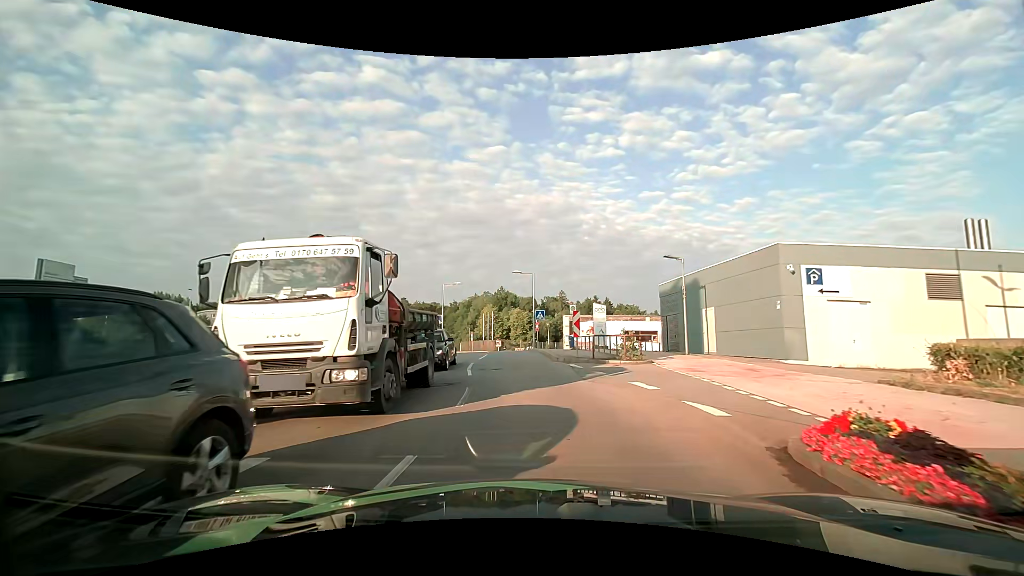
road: residential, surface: asphalt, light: Day
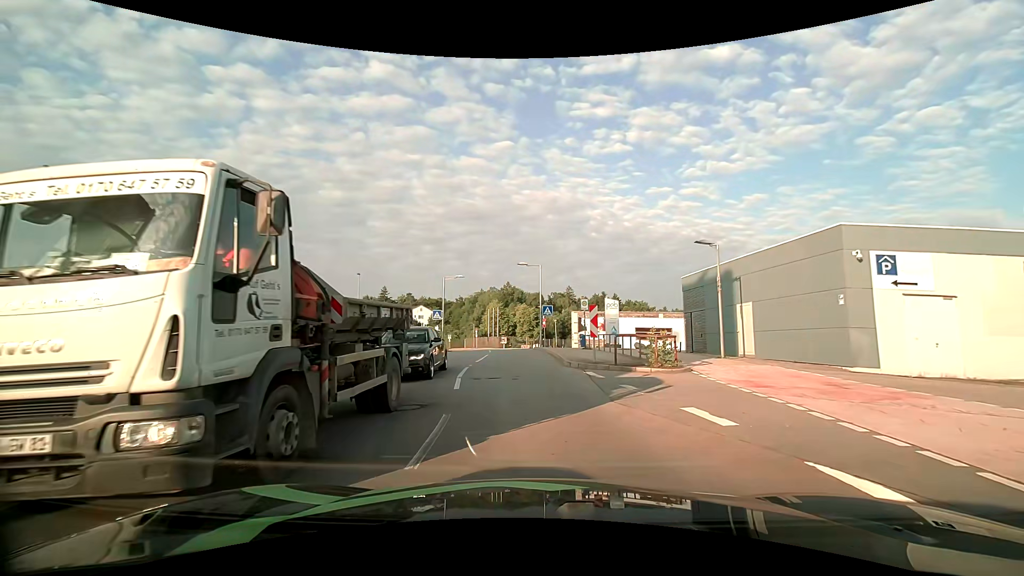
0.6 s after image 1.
(0.0, +3.5) m; 0°
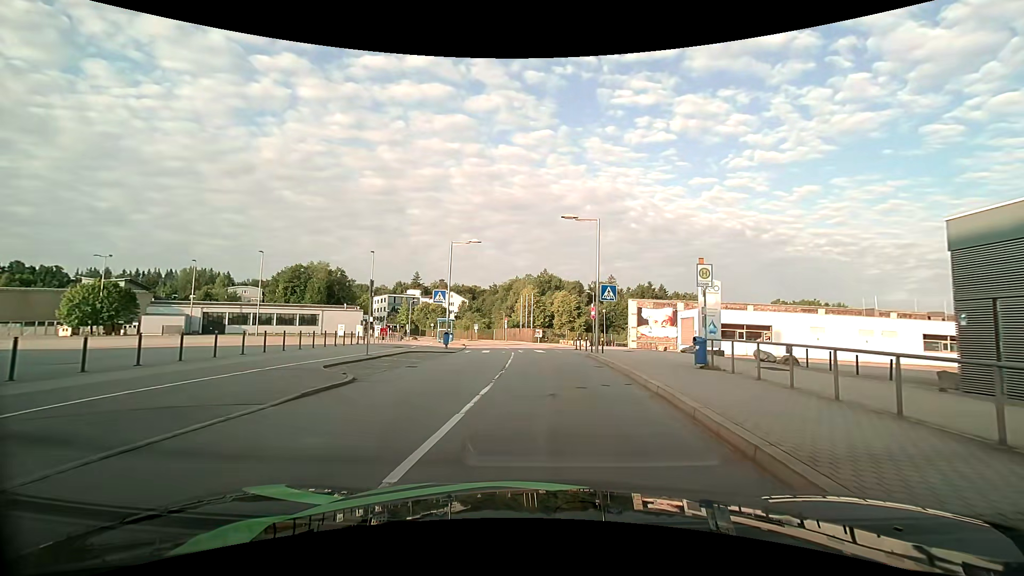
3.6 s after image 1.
(-0.8, +15.9) m; -3°
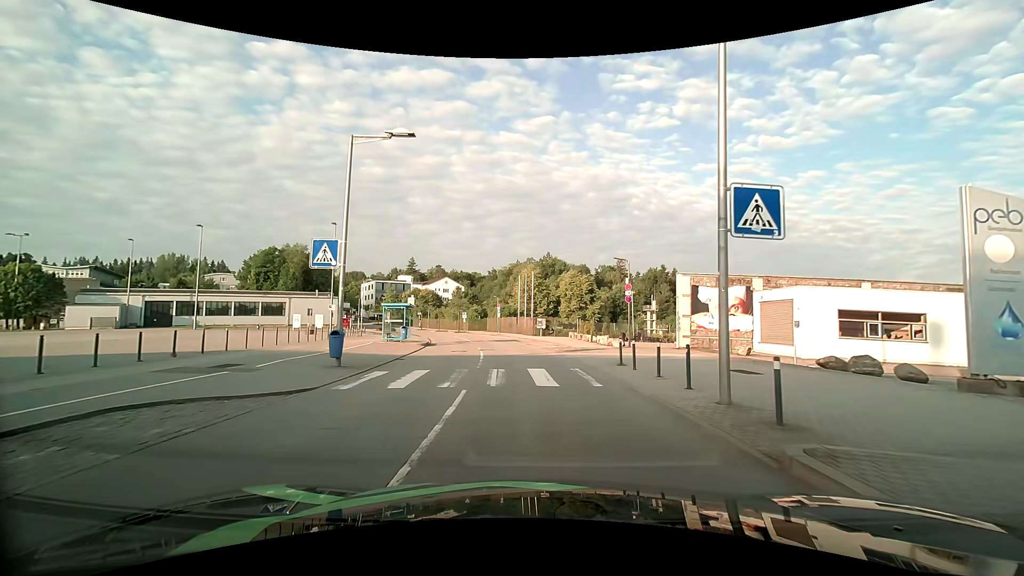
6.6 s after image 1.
(-0.1, +17.9) m; -1°
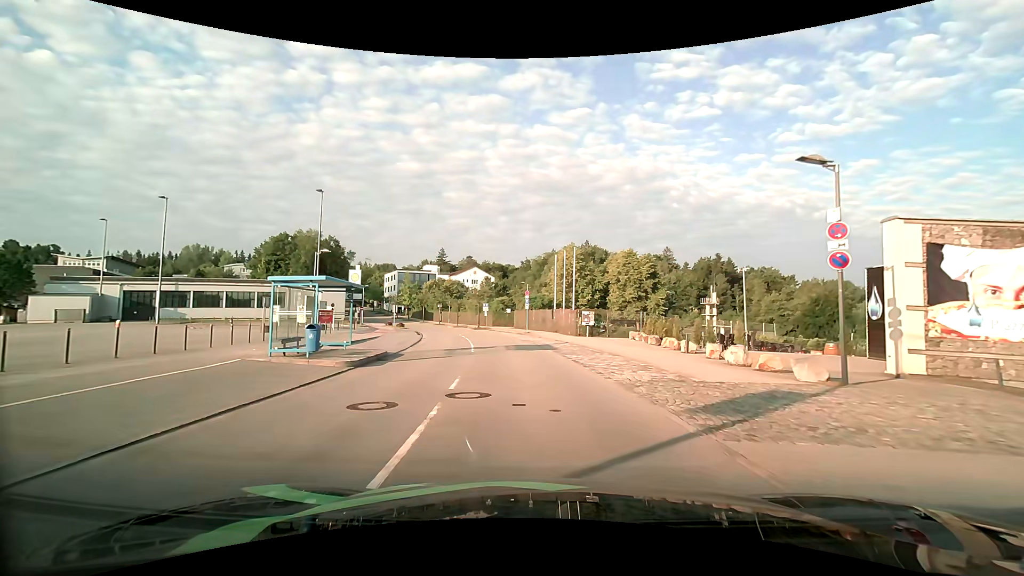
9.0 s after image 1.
(-0.5, +17.2) m; -3°
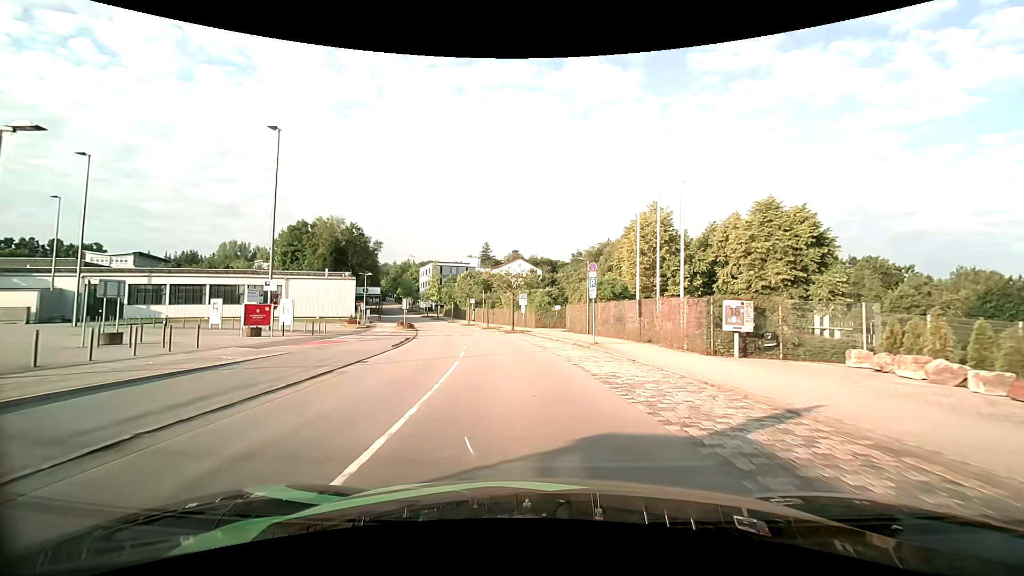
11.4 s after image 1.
(-1.1, +21.0) m; -6°
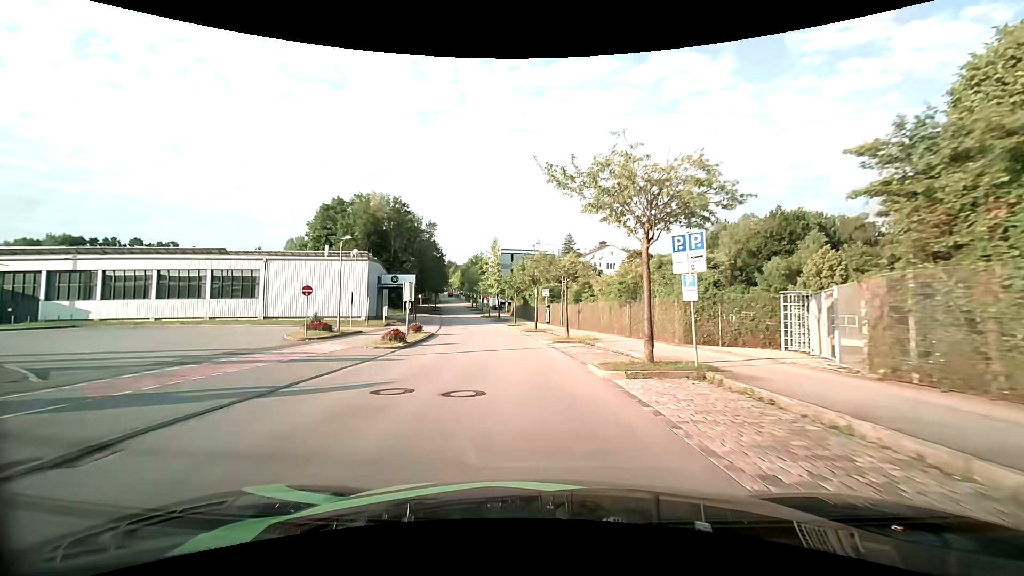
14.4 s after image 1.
(-2.4, +29.5) m; -9°
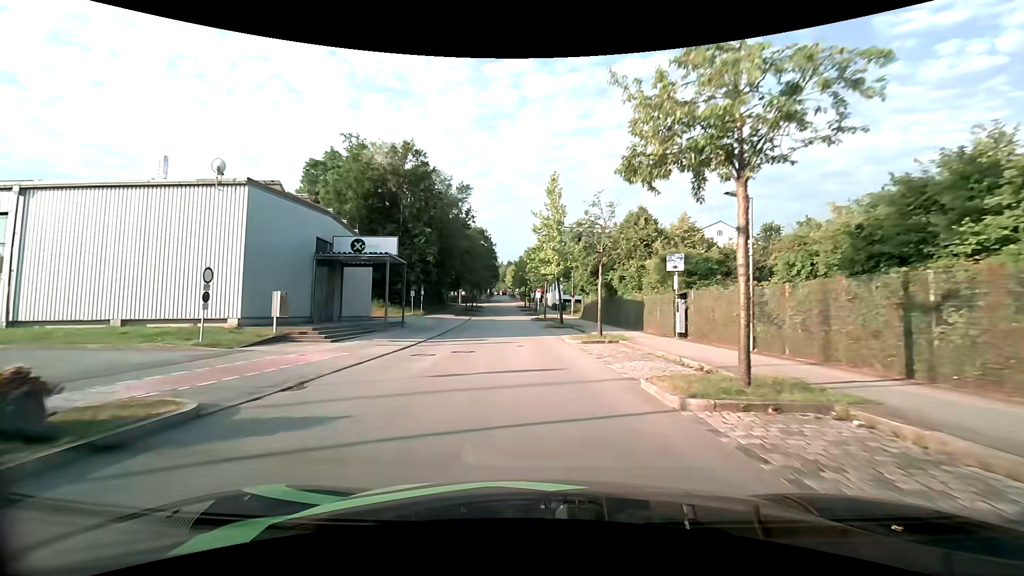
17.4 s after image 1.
(-2.5, +31.5) m; -8°
(0, +10) (0, +20) (-1, +30) (-2, +40) (-2, +50) (-3, +60) (-4, +70) (-4, +80) (-5, +90) (-6, +100) m
